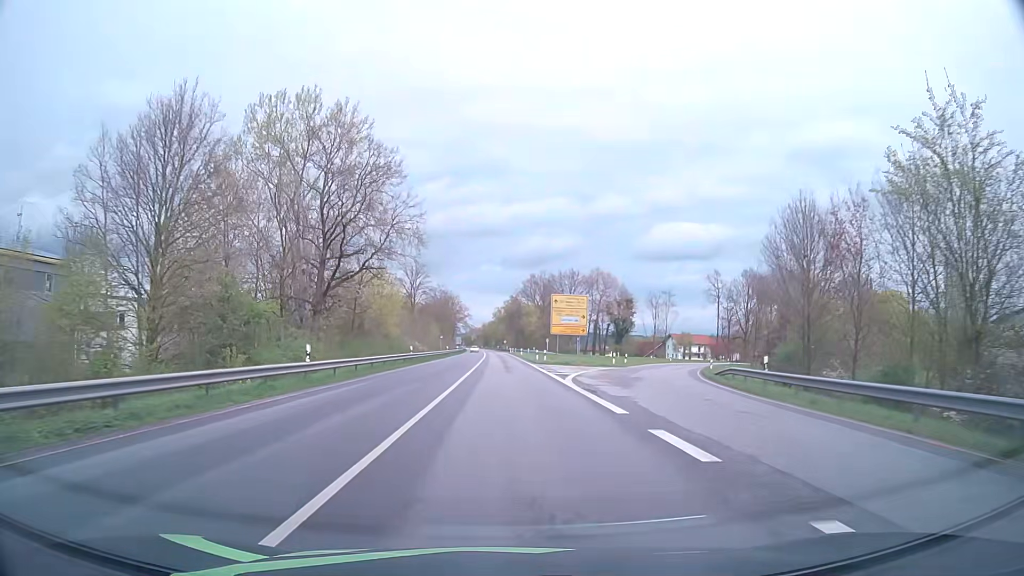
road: primary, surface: asphalt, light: Day
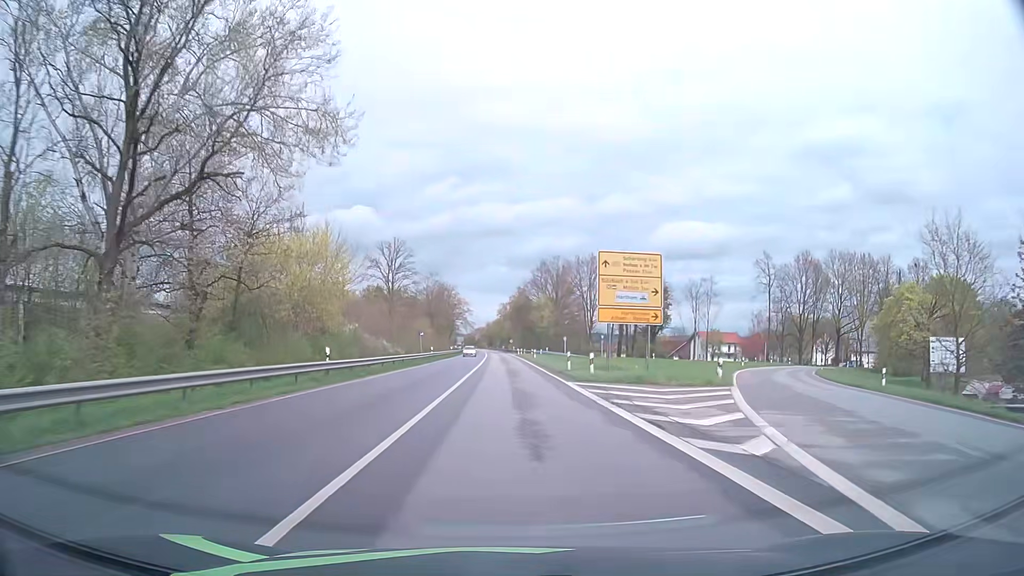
(-0.1, +25.6) m; -1°
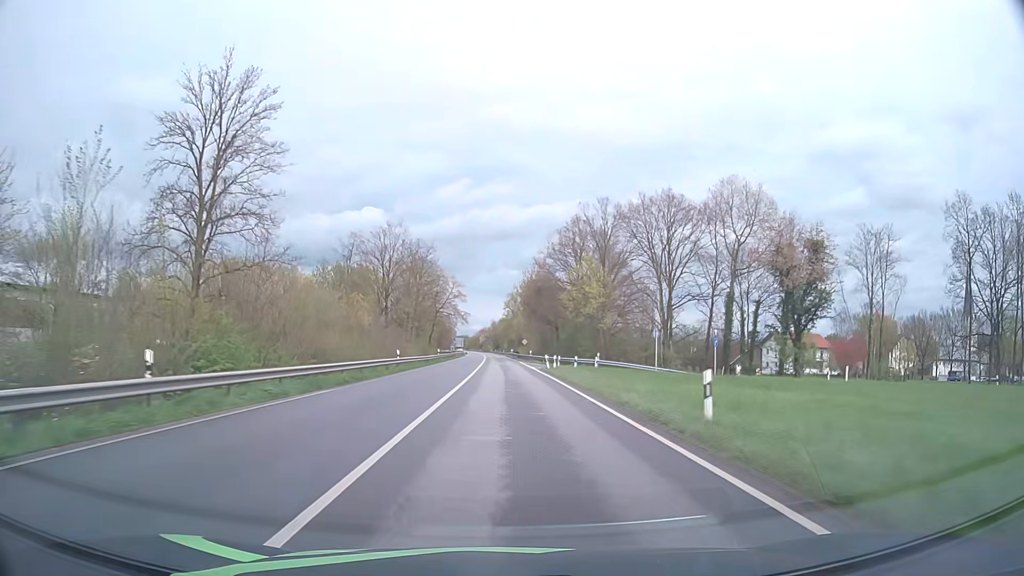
(-0.3, +54.3) m; 0°
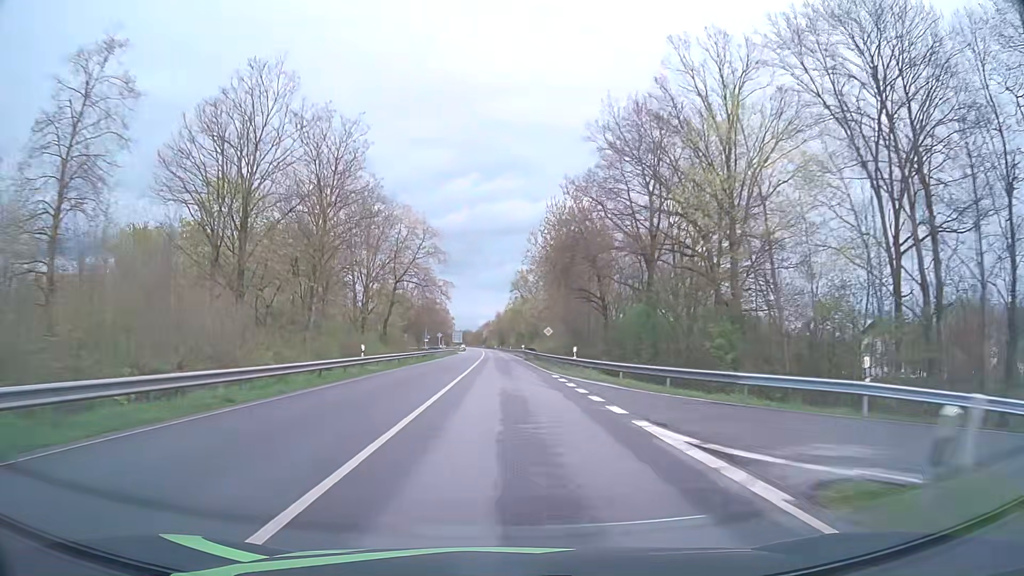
(-0.2, +43.4) m; -1°
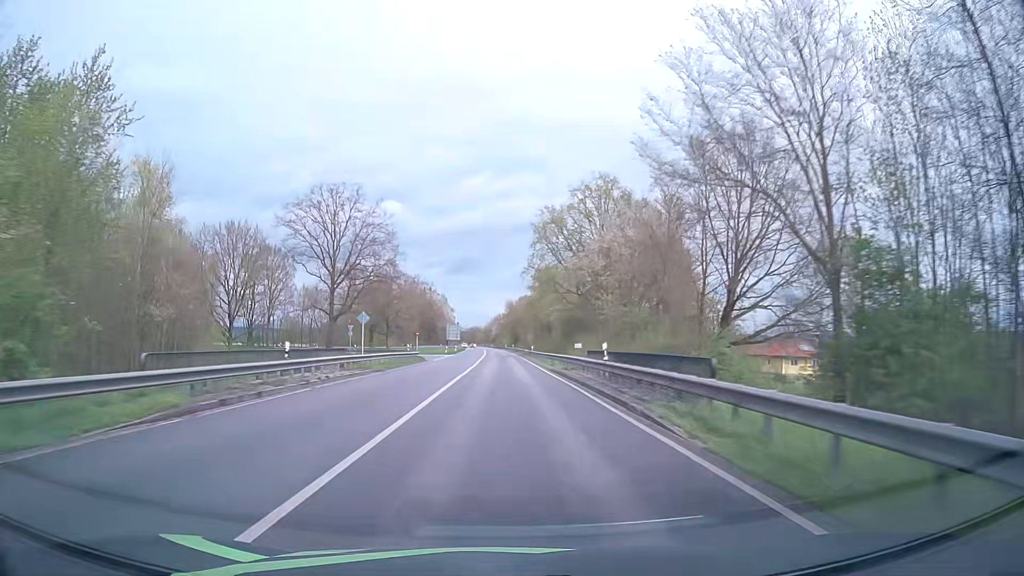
(-0.6, +60.5) m; -1°
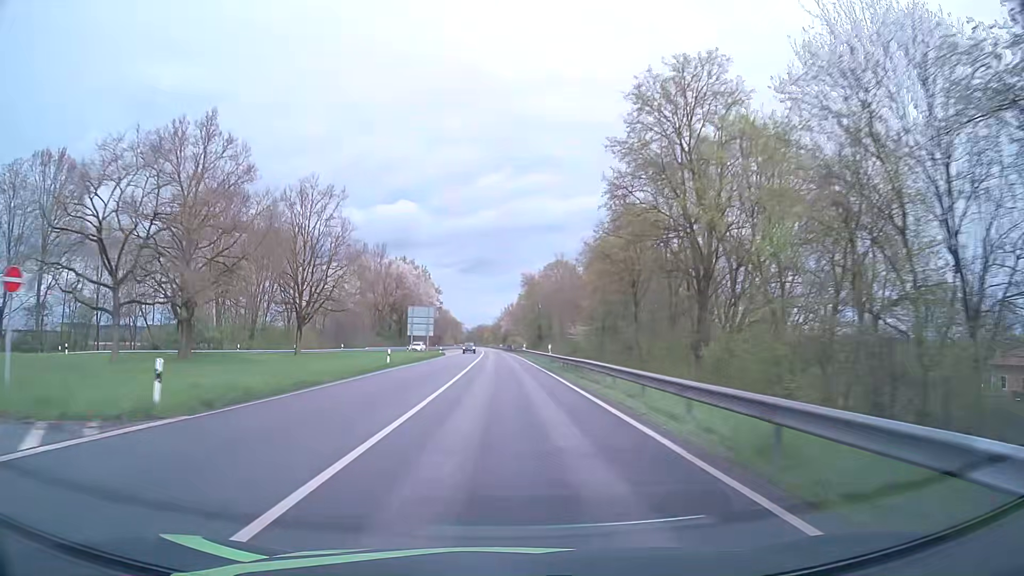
(-0.2, +77.5) m; 0°
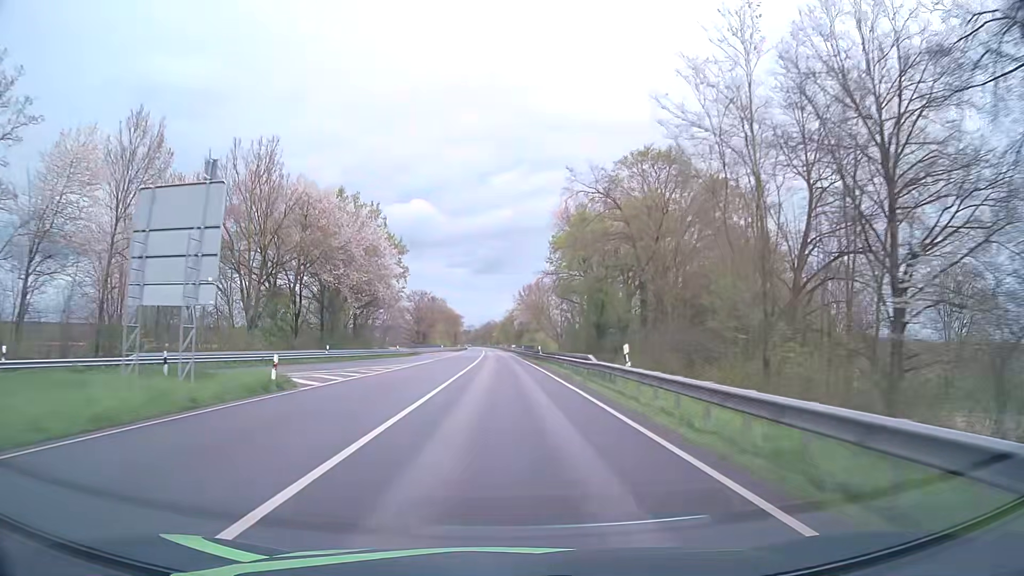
(-0.8, +62.7) m; -1°
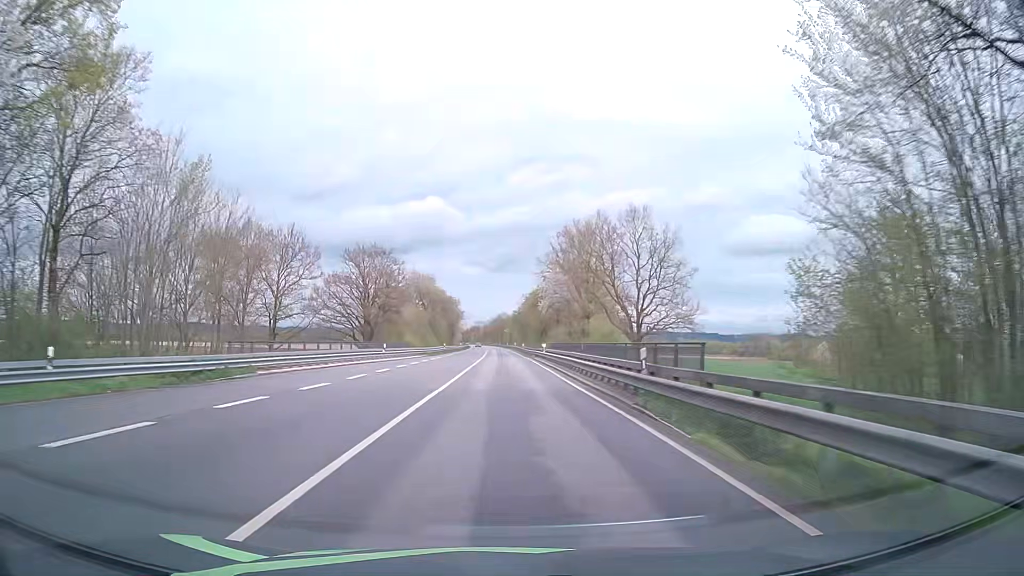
(-0.6, +63.0) m; -1°
(0, +10) (0, +20) (0, +30) (0, +40) (0, +50) (0, +60) (0, +70) (0, +80) (-1, +90) (-1, +100) m
